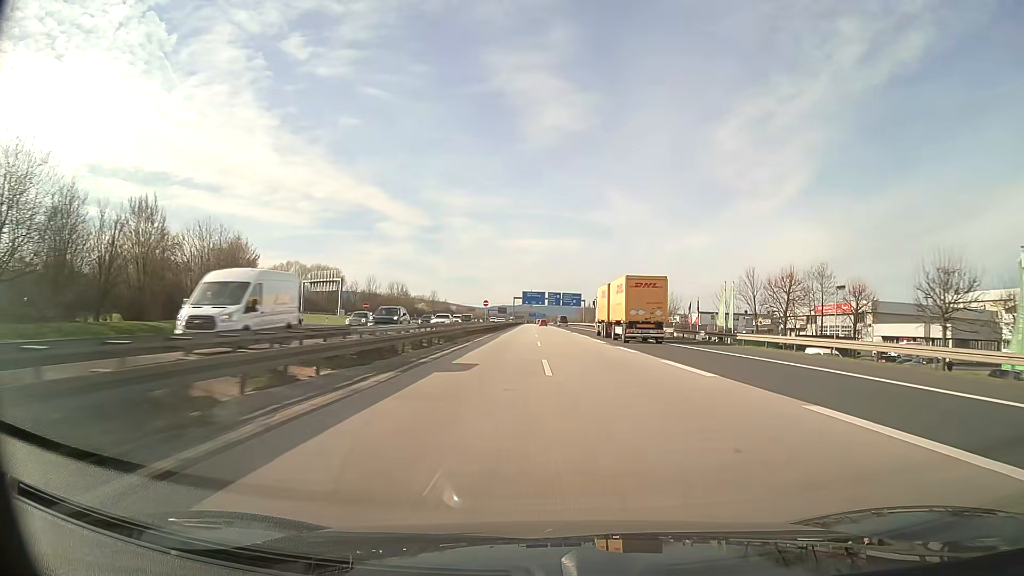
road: motorway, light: Day
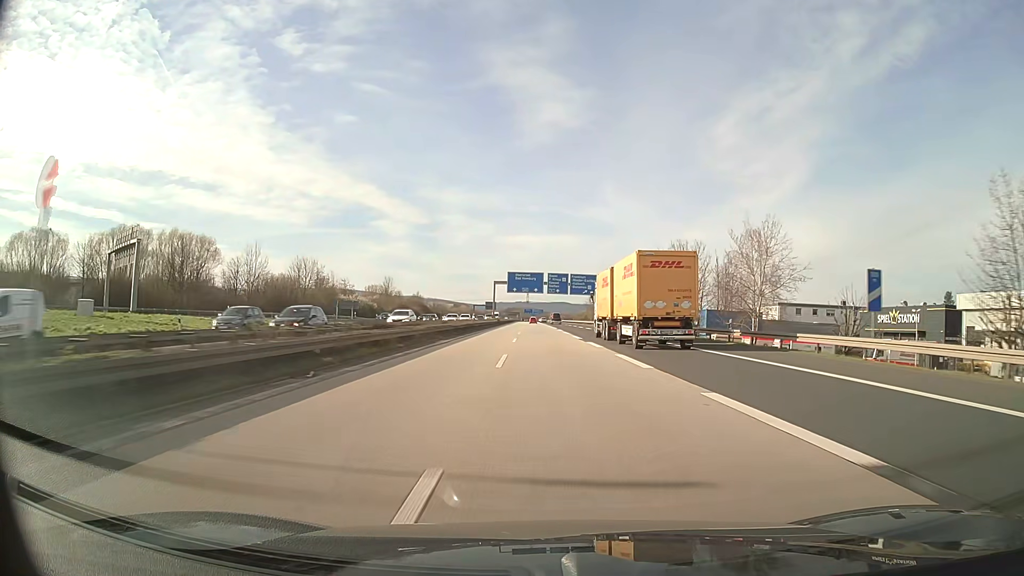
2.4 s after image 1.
(+0.1, +69.8) m; 0°
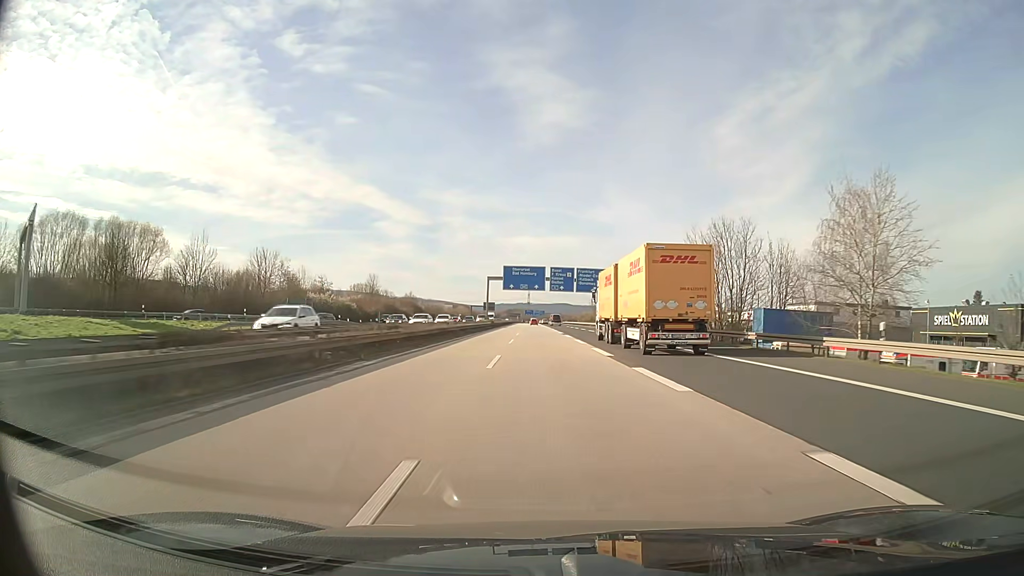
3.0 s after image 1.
(0.0, +17.5) m; 0°
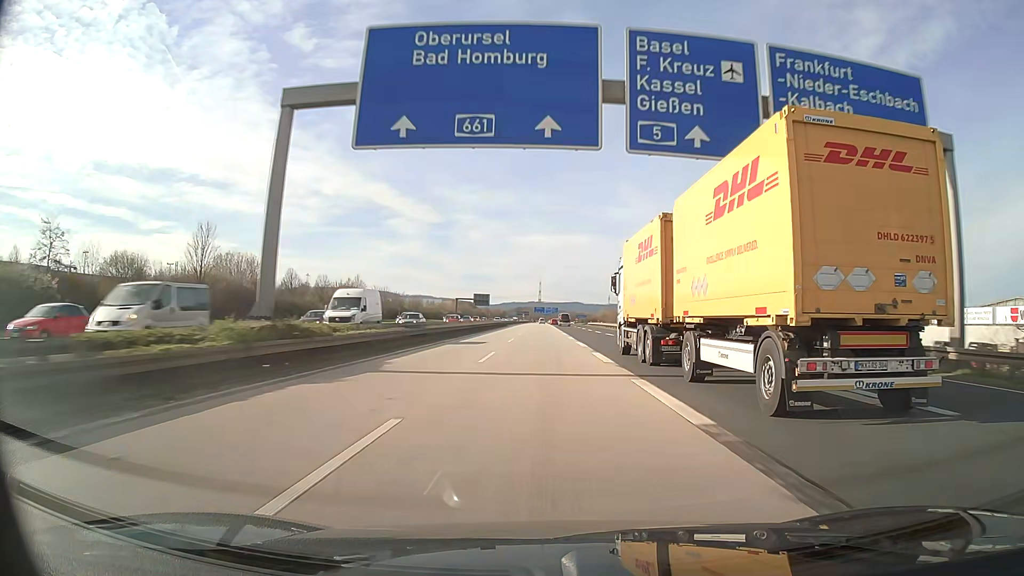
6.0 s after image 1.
(-0.7, +87.3) m; -1°
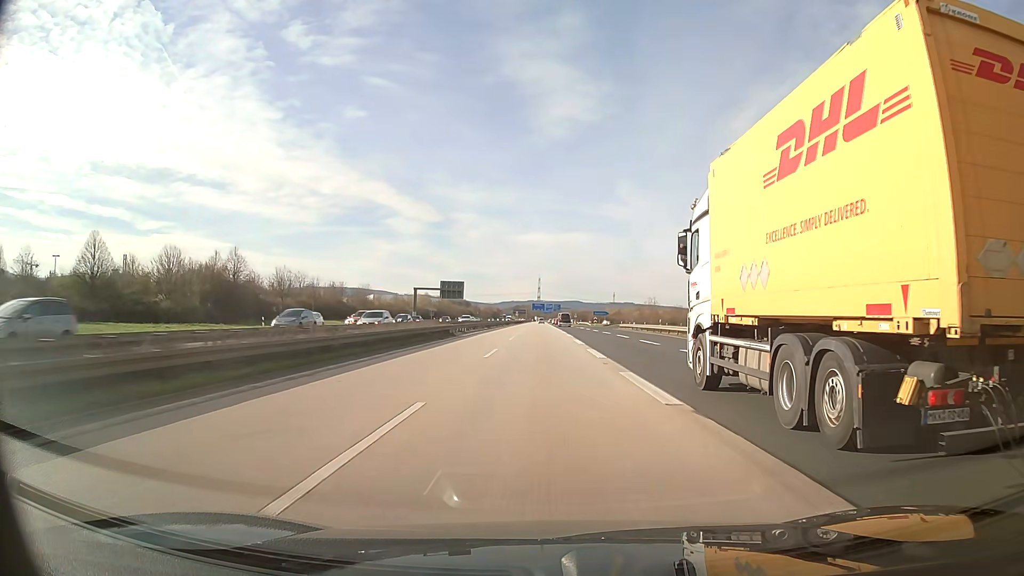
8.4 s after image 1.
(0.0, +69.9) m; 0°
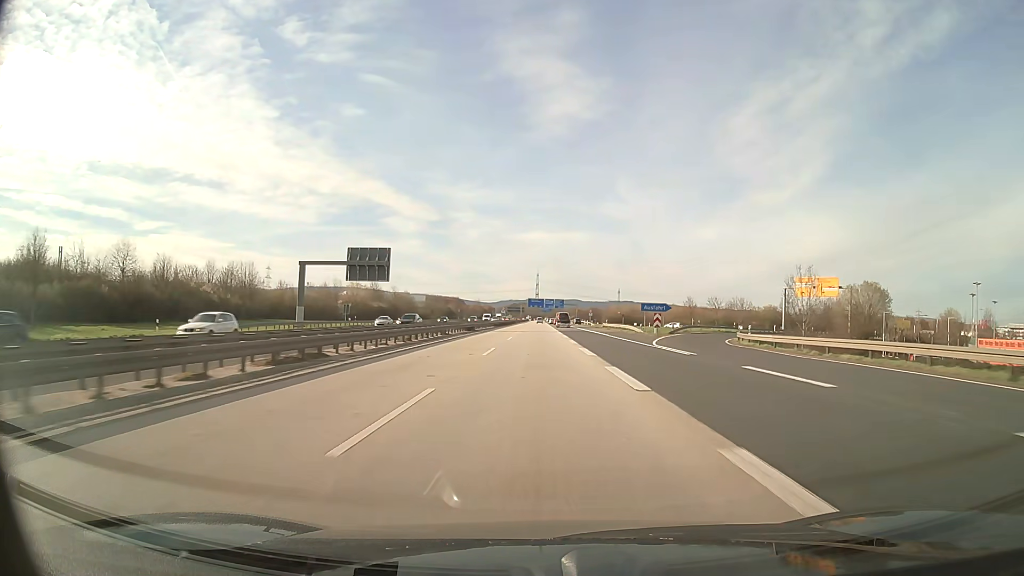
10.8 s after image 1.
(+0.2, +69.7) m; 0°
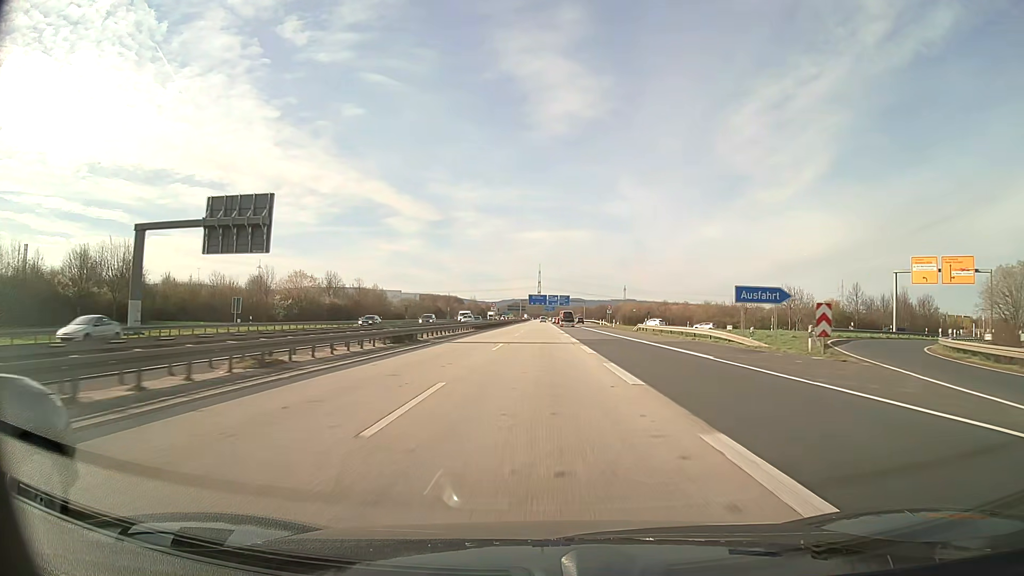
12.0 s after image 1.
(-0.1, +34.8) m; 0°
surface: asphalt
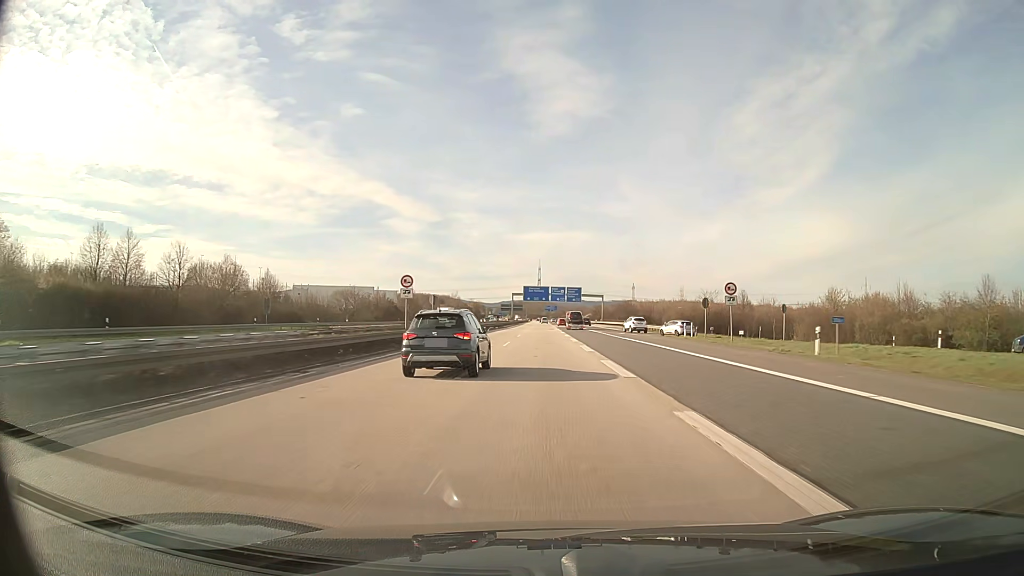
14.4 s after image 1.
(0.0, +69.8) m; 0°
(0, +10) (0, +20) (0, +30) (0, +40) (0, +50) (0, +60) (0, +70) (0, +80) (0, +90) (0, +100) m
